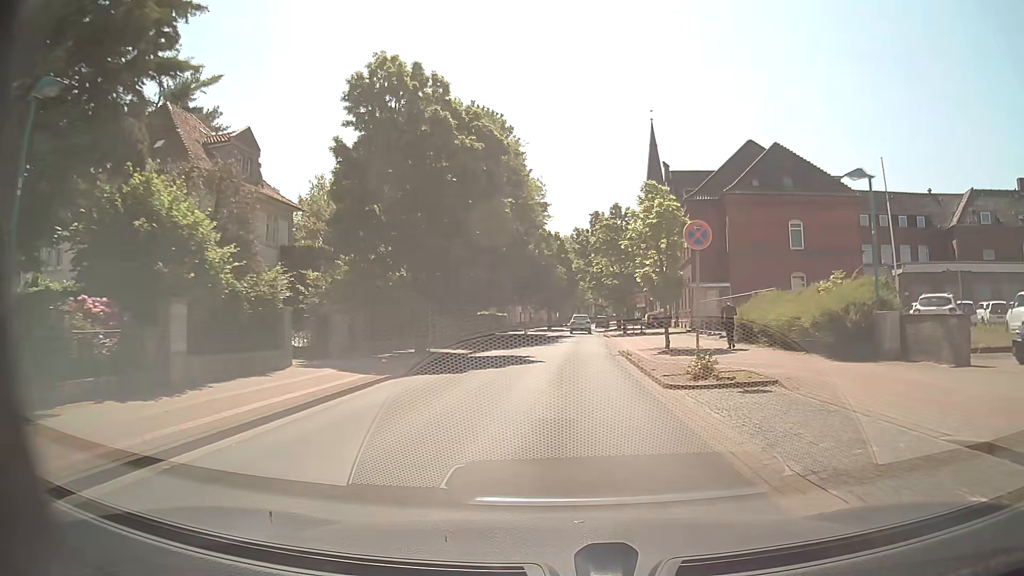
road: unclassified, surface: asphalt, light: Day
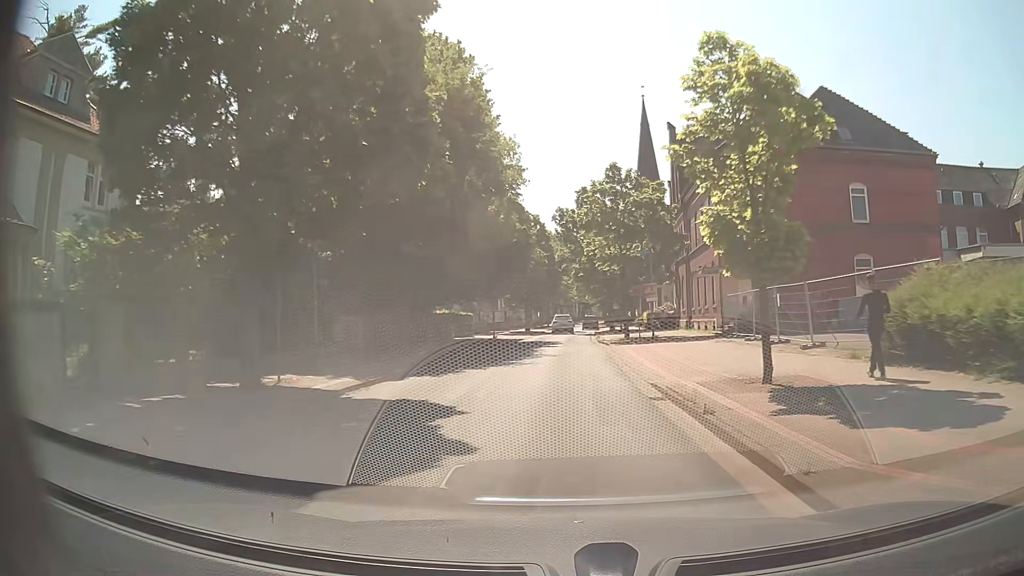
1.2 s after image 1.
(+0.3, +14.0) m; +2°
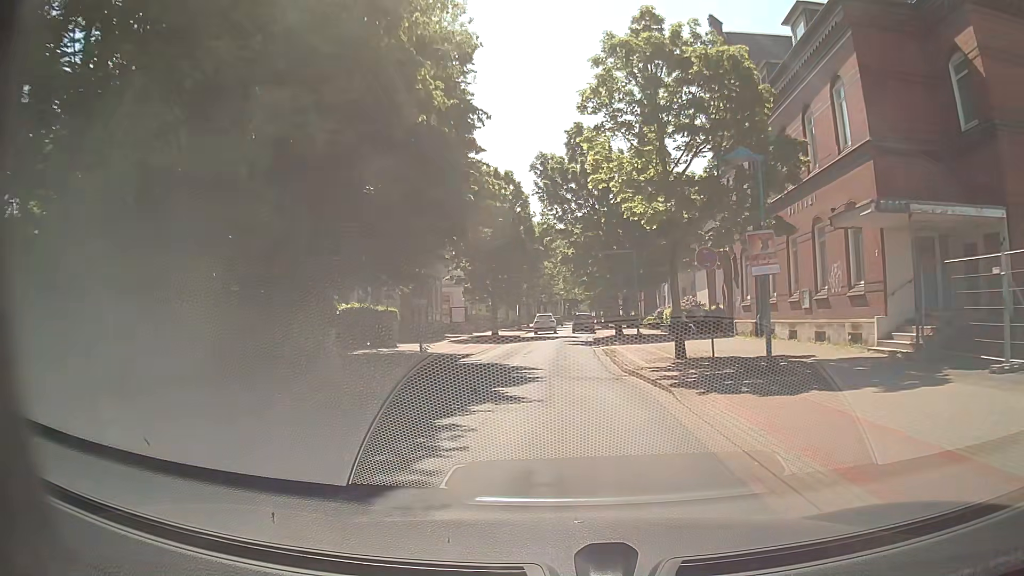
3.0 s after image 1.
(+0.2, +20.9) m; +1°
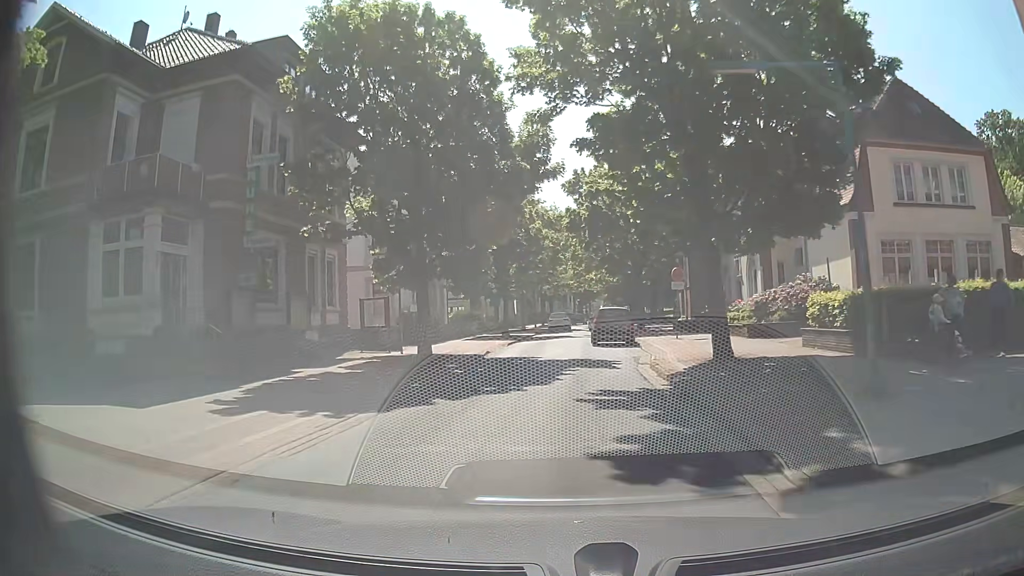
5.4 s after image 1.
(+0.3, +26.4) m; -2°
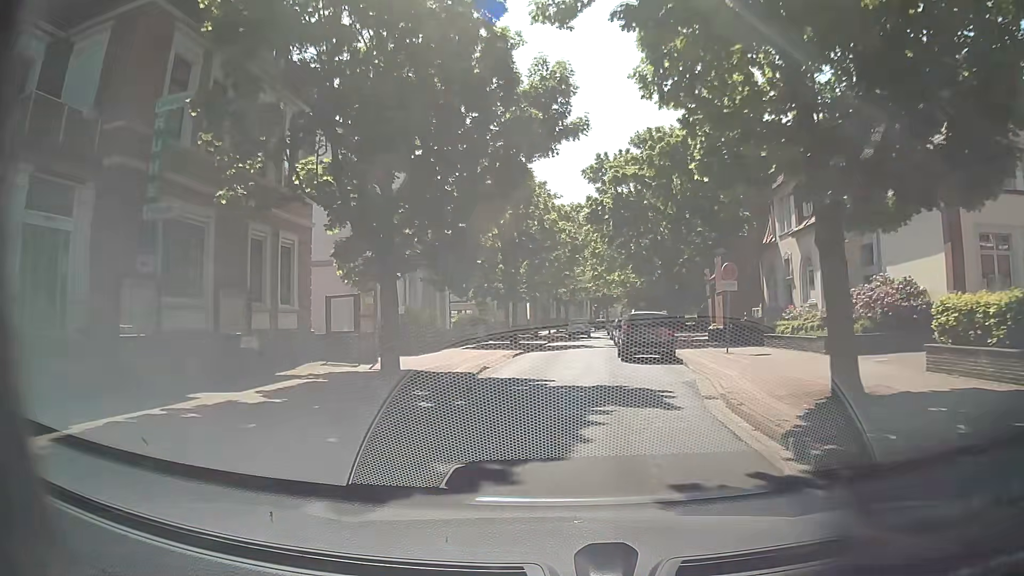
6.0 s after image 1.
(0.0, +6.4) m; 0°
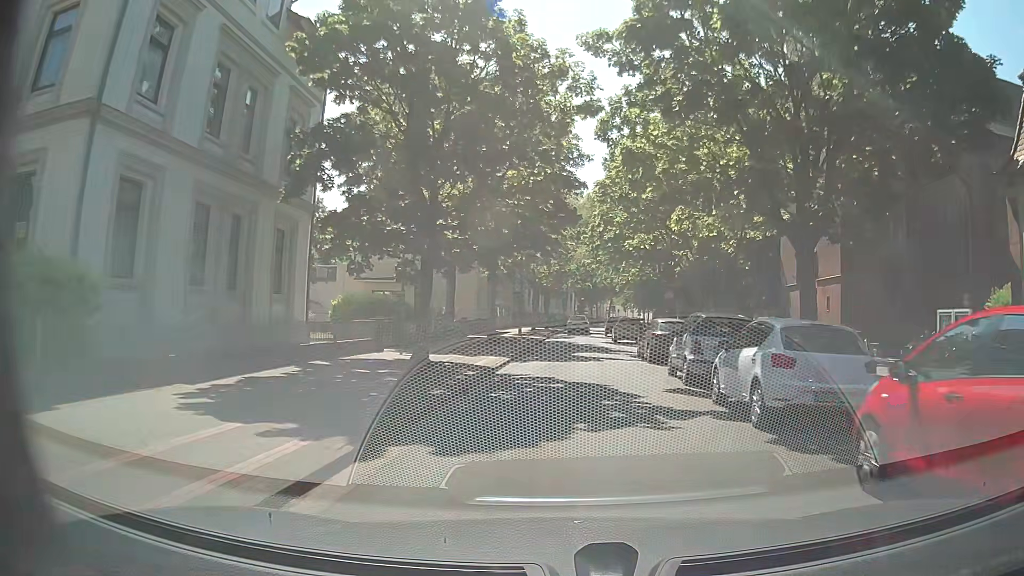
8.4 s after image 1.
(-0.4, +25.3) m; +1°
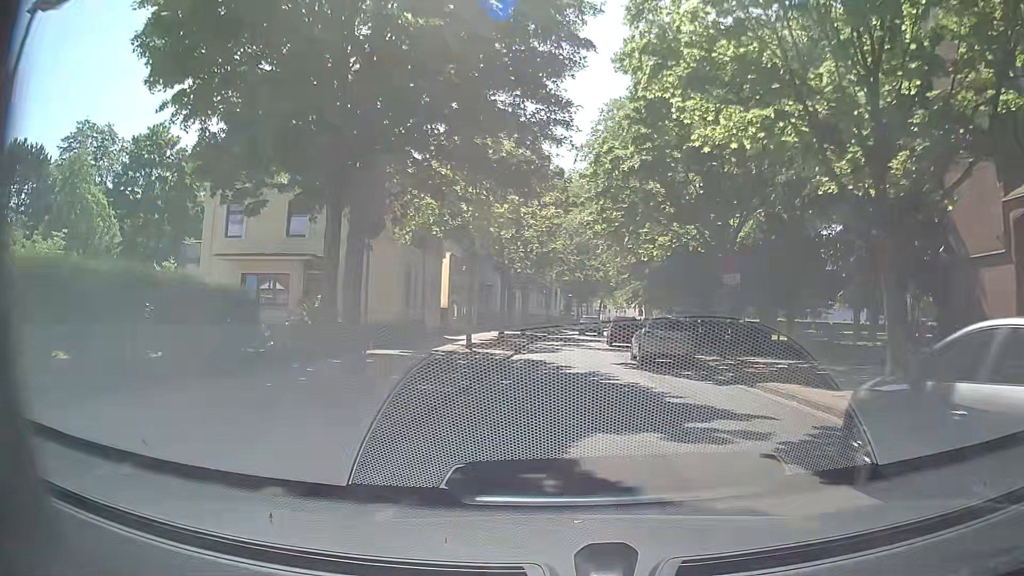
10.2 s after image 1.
(+0.4, +18.9) m; +2°
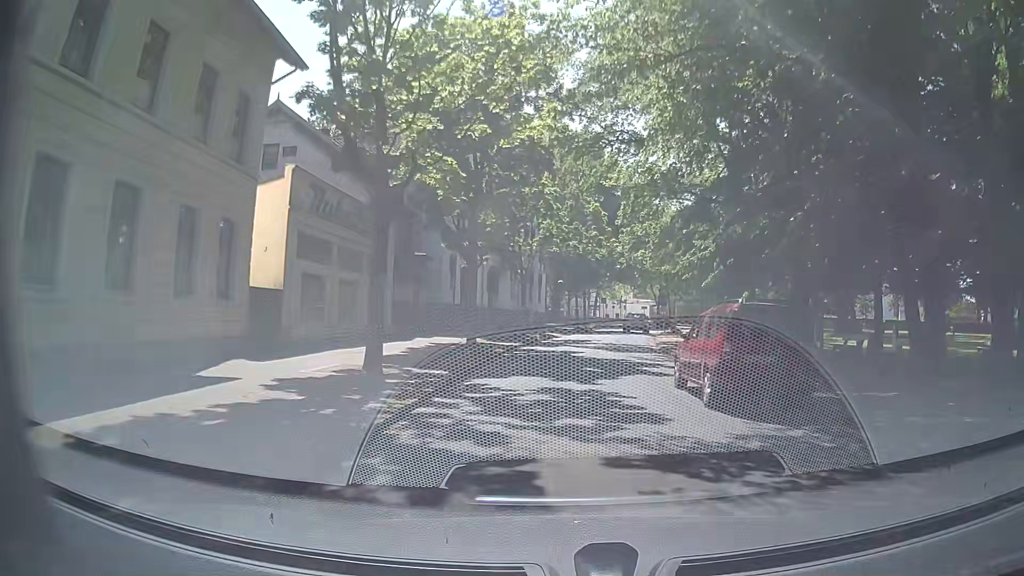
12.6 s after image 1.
(0.0, +25.6) m; 0°
(0, +10) (+1, +20) (+2, +30) (+4, +40) (+6, +50) (+8, +59) (+10, +69) (+13, +79) (+17, +88) (+22, +96) m
